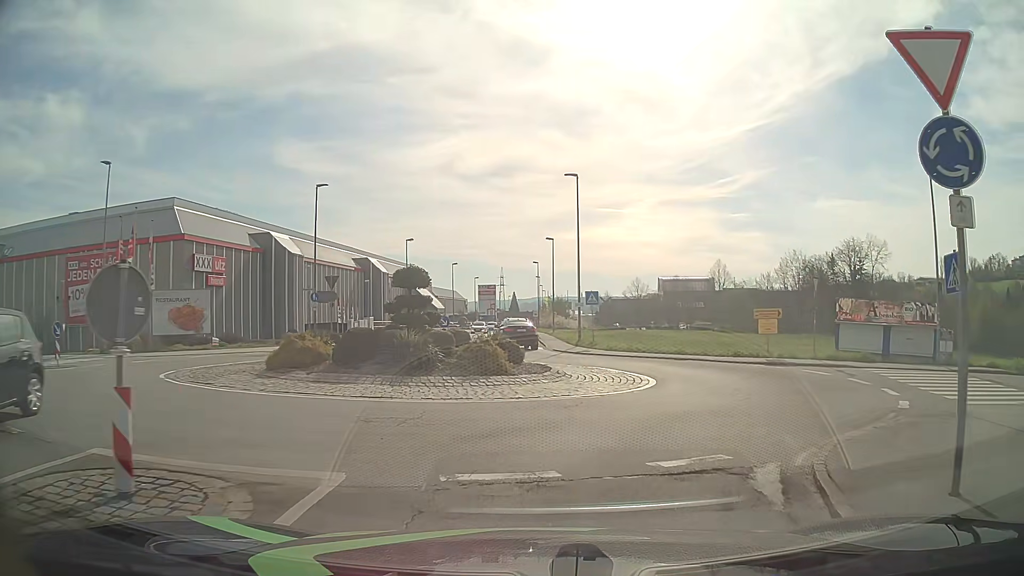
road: tertiary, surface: asphalt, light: Day
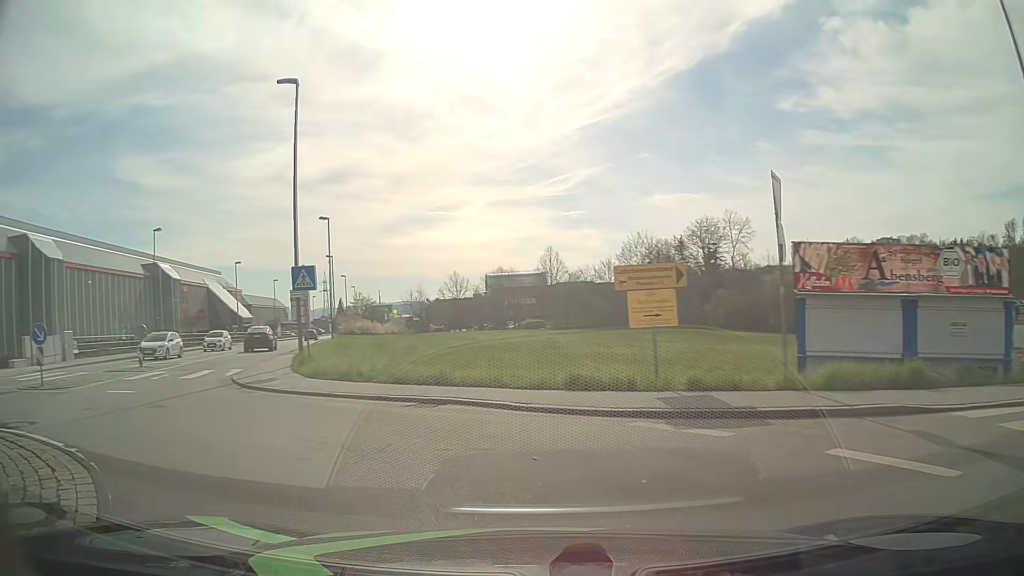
(+4.5, +16.3) m; +15°
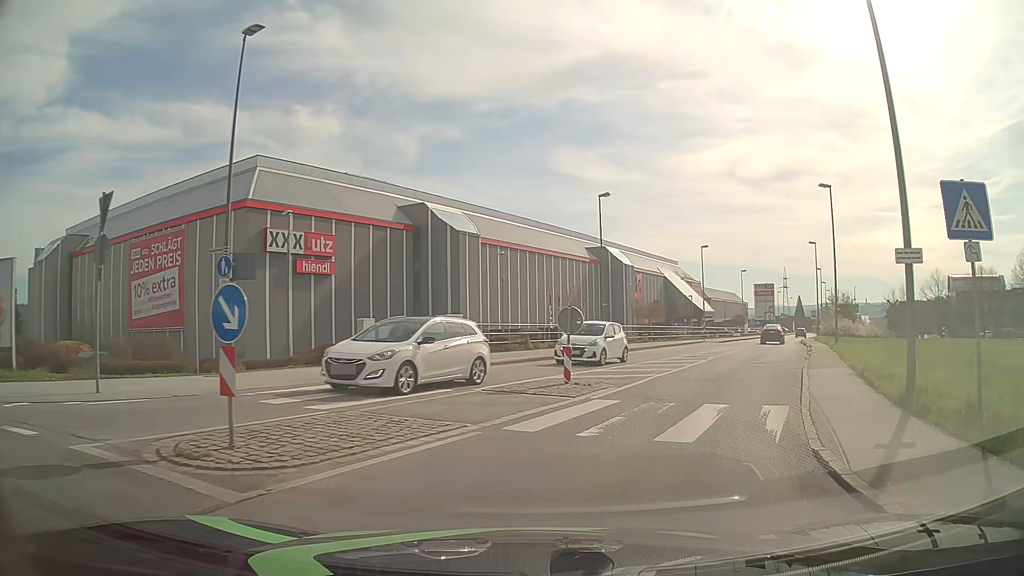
(-5.8, +11.0) m; -41°
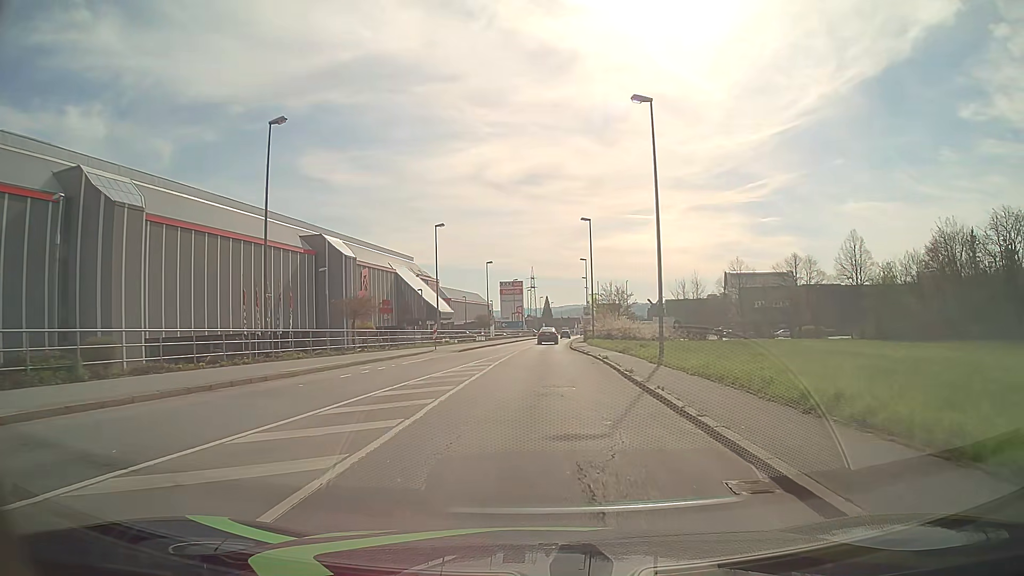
(+4.5, +17.3) m; +23°
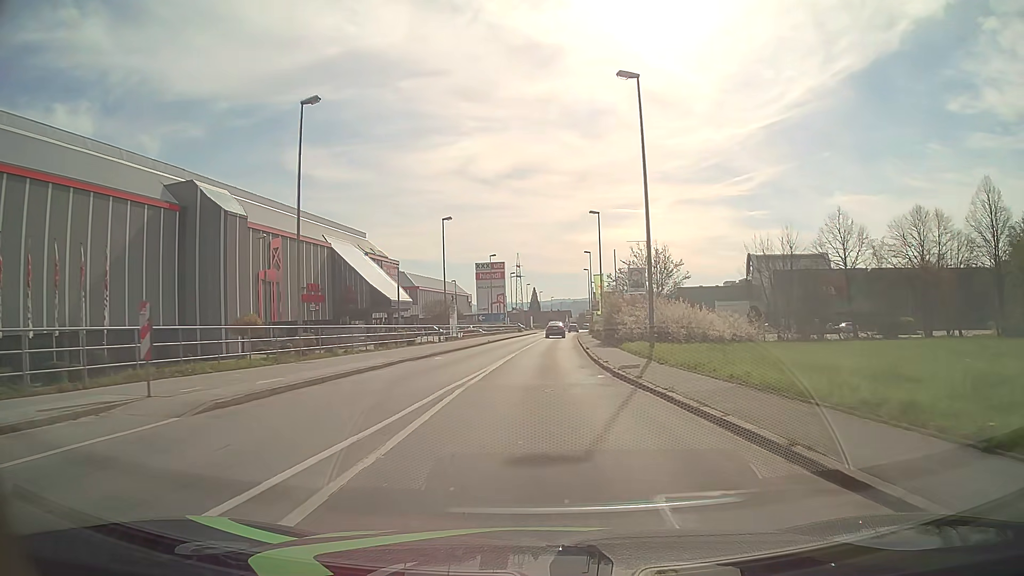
(+0.1, +31.8) m; +1°
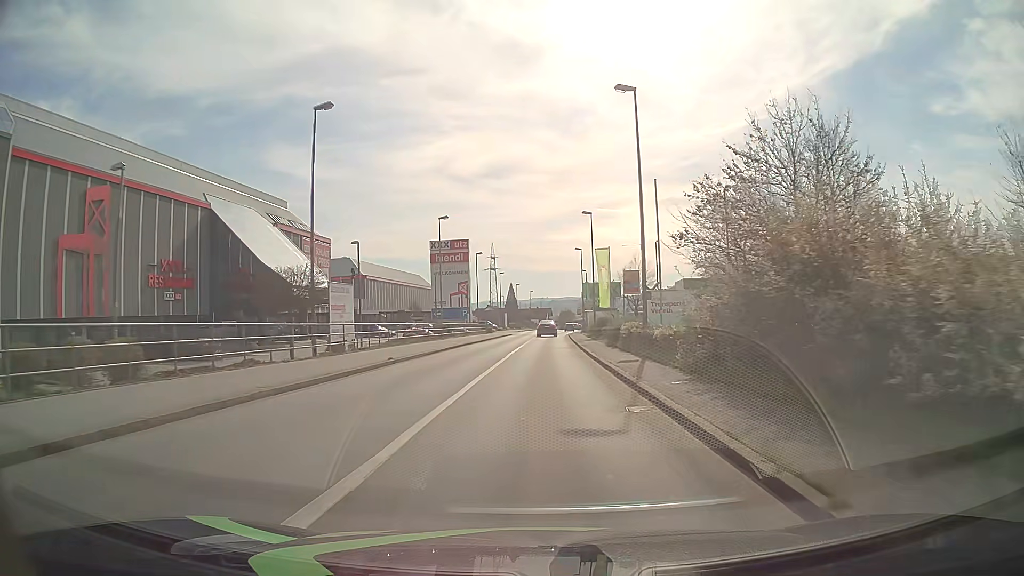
(+0.4, +29.1) m; +2°
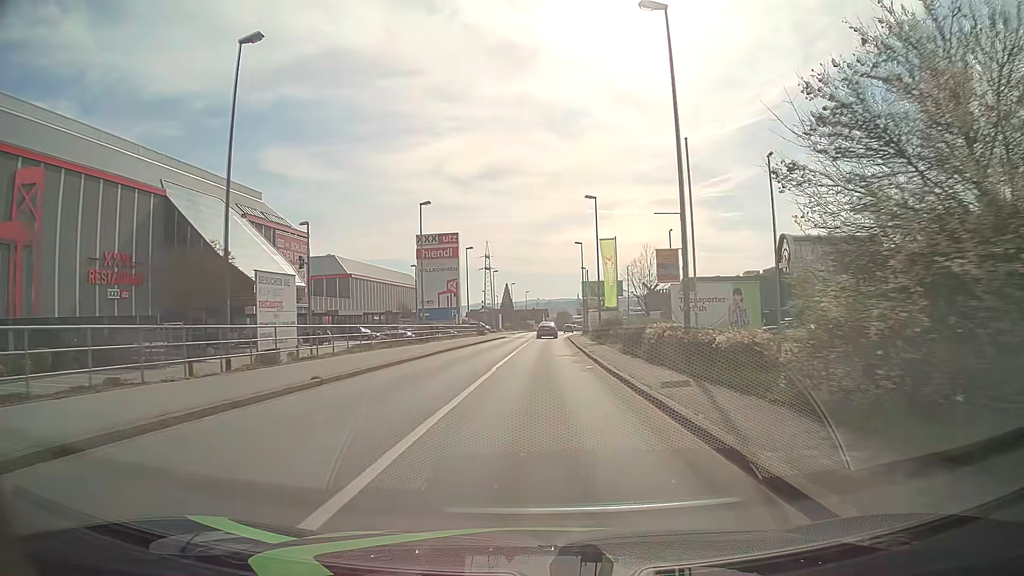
(0.0, +7.5) m; 0°
(0, +10) (0, +20) (0, +30) (0, +40) (+1, +50) (+1, +60) (+1, +70) (+2, +80) (+3, +90) (+4, +100) m
